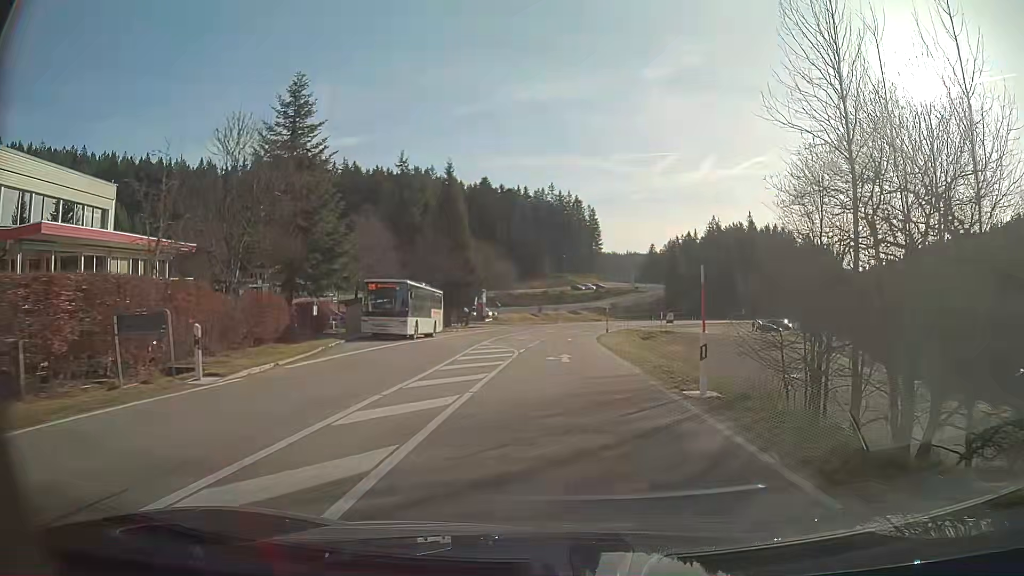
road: secondary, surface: asphalt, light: Day
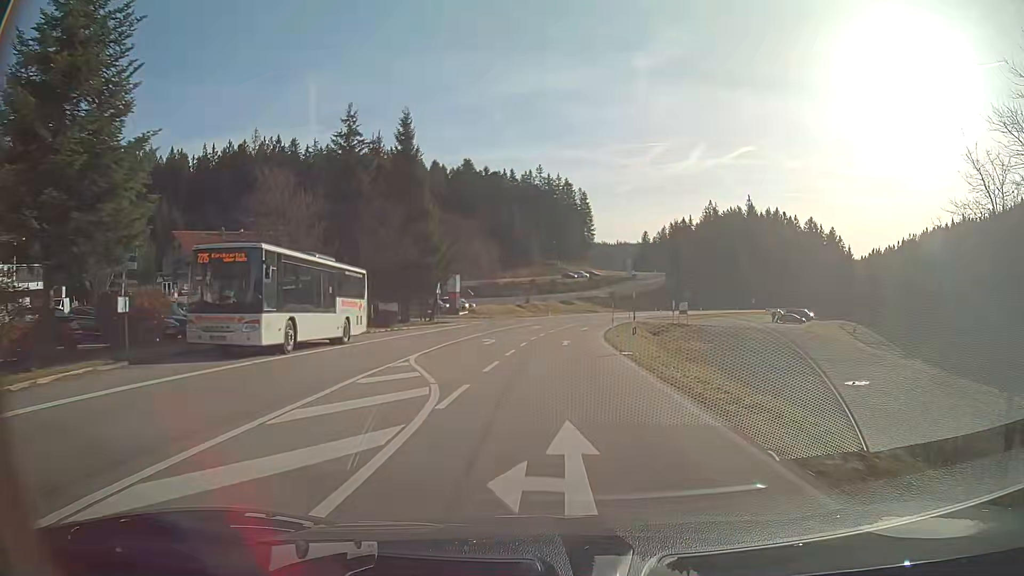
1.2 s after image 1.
(0.0, +17.0) m; 0°
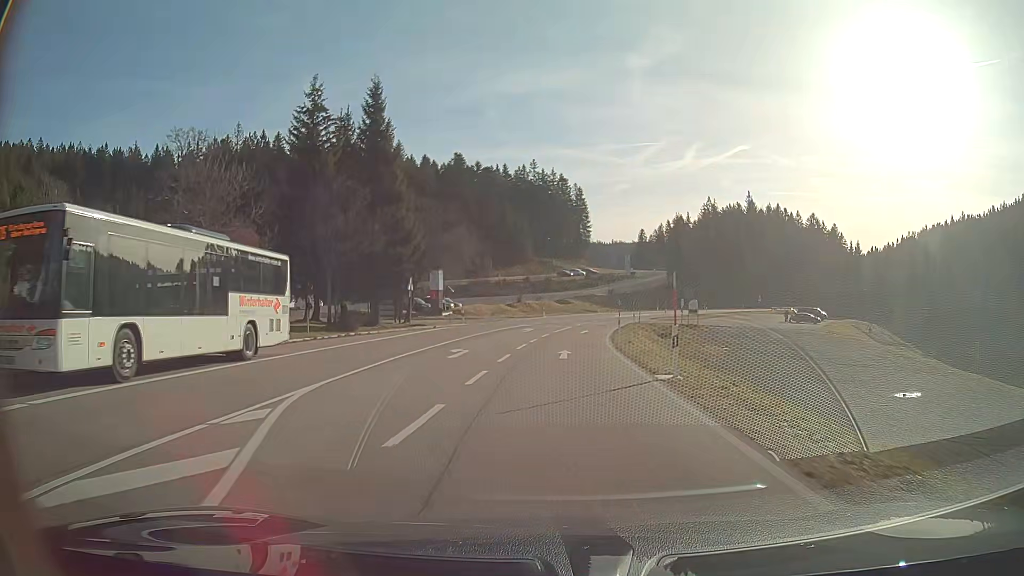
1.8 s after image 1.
(0.0, +8.5) m; +1°
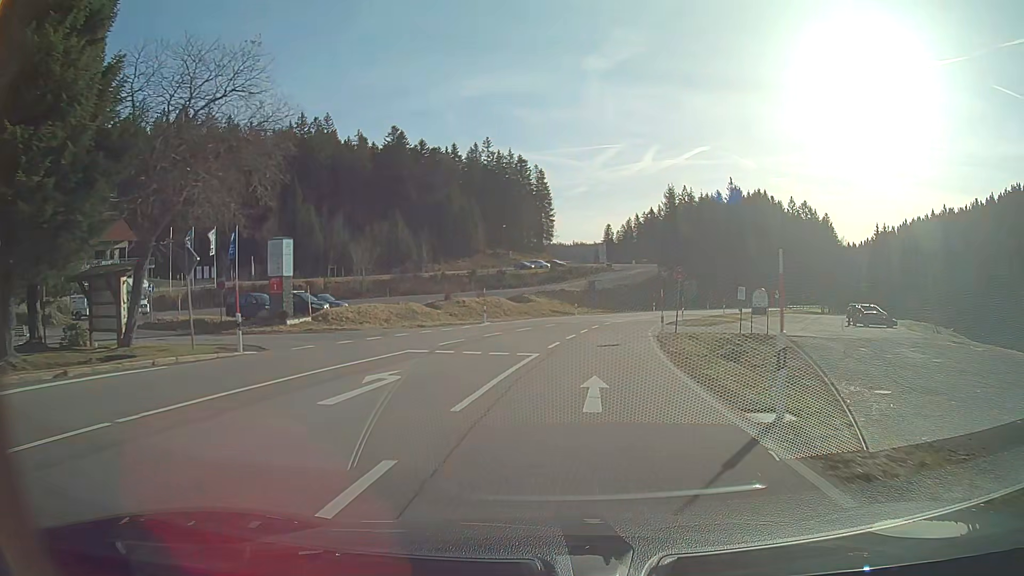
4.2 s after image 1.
(+1.0, +33.7) m; +4°
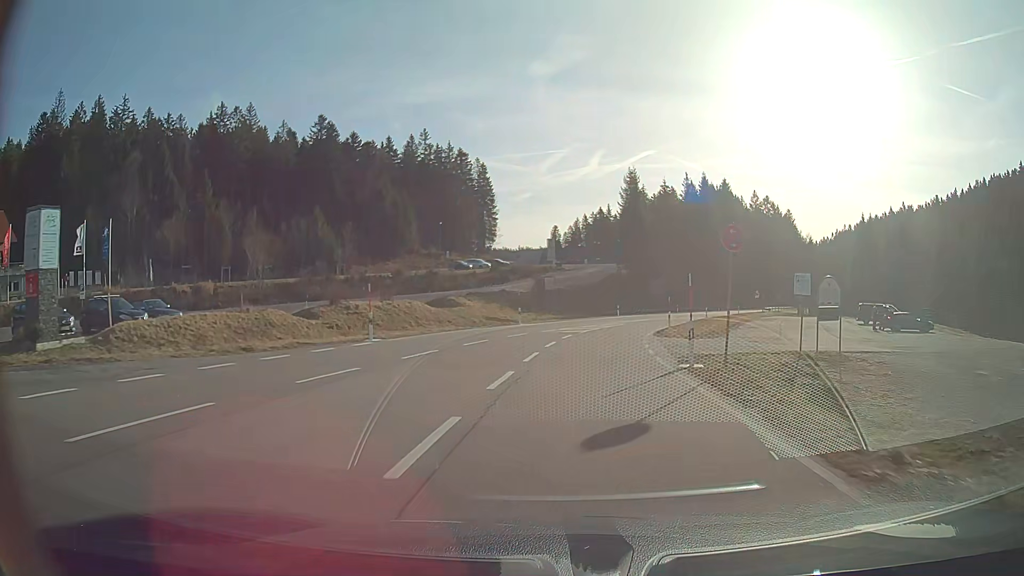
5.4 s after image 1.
(+0.7, +16.6) m; +5°
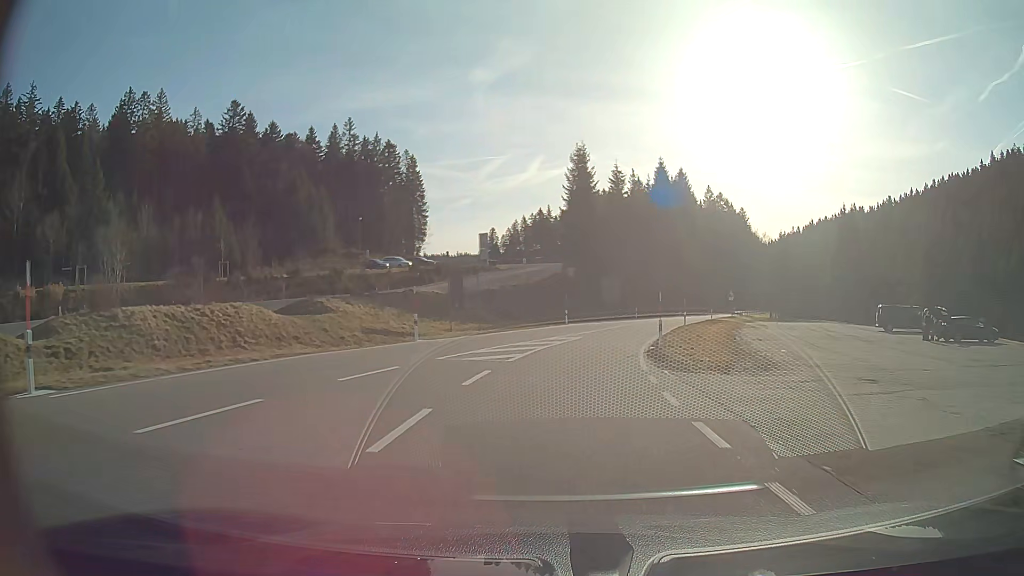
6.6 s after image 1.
(+0.7, +16.6) m; +5°
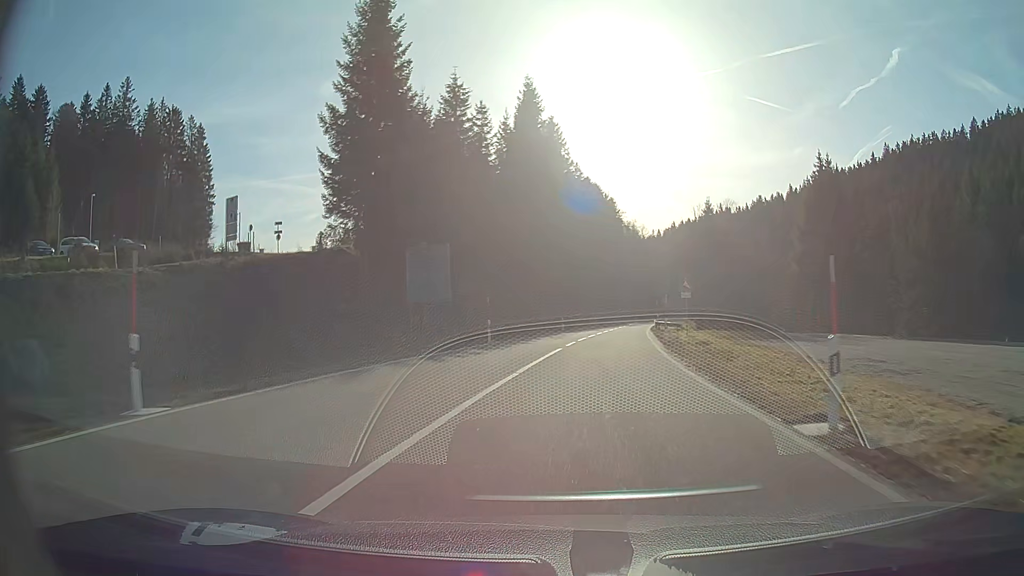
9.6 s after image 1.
(+4.8, +42.0) m; +13°
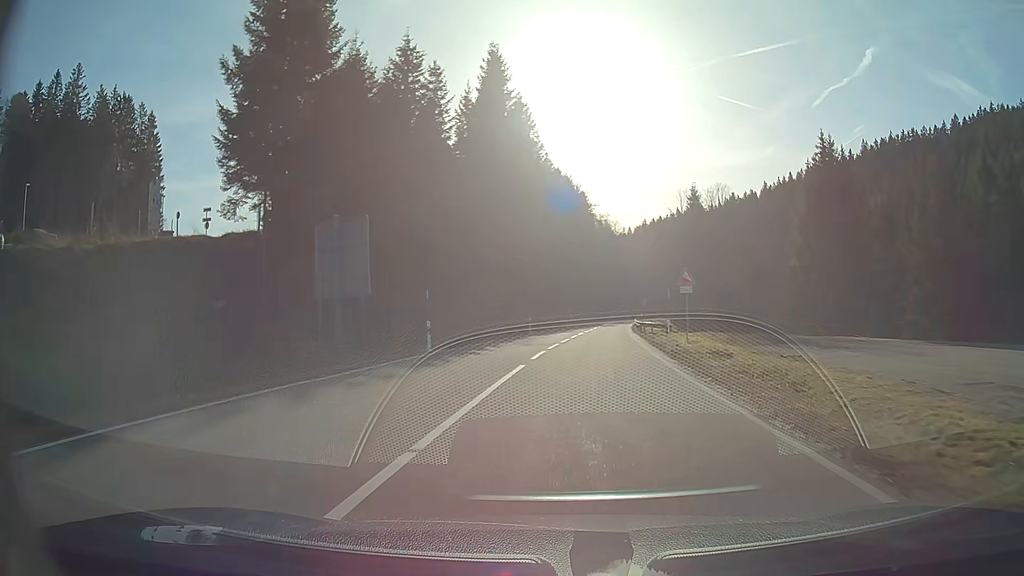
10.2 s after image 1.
(+0.2, +8.5) m; +3°
